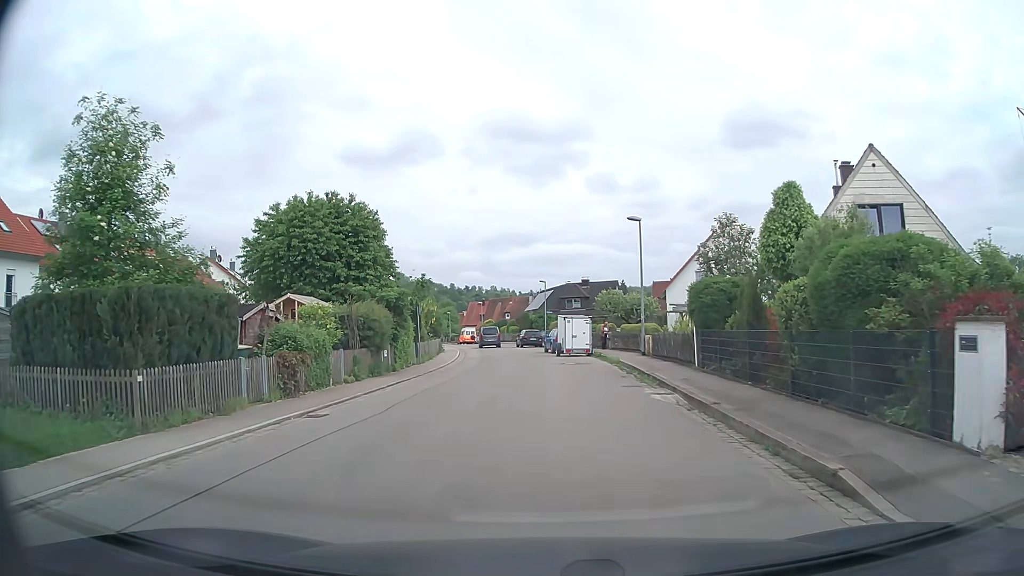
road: tertiary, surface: asphalt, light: Day
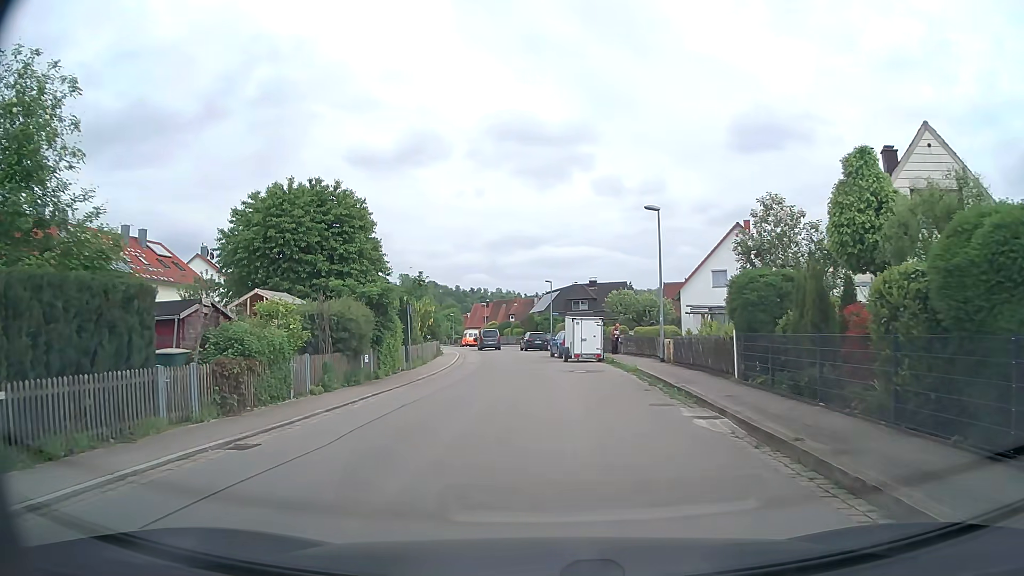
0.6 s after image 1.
(0.0, +3.4) m; 0°
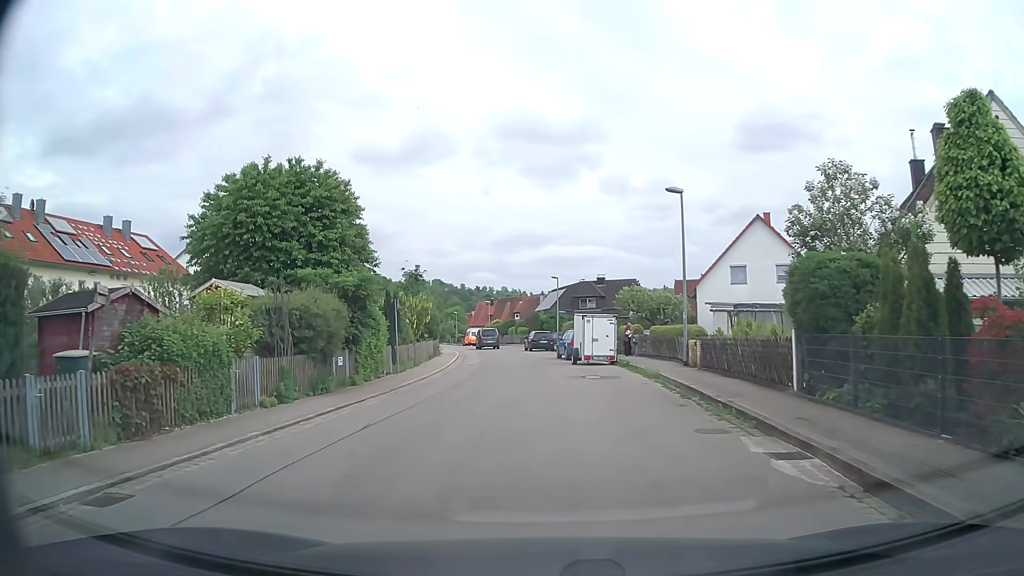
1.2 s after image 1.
(-0.1, +3.4) m; 0°
